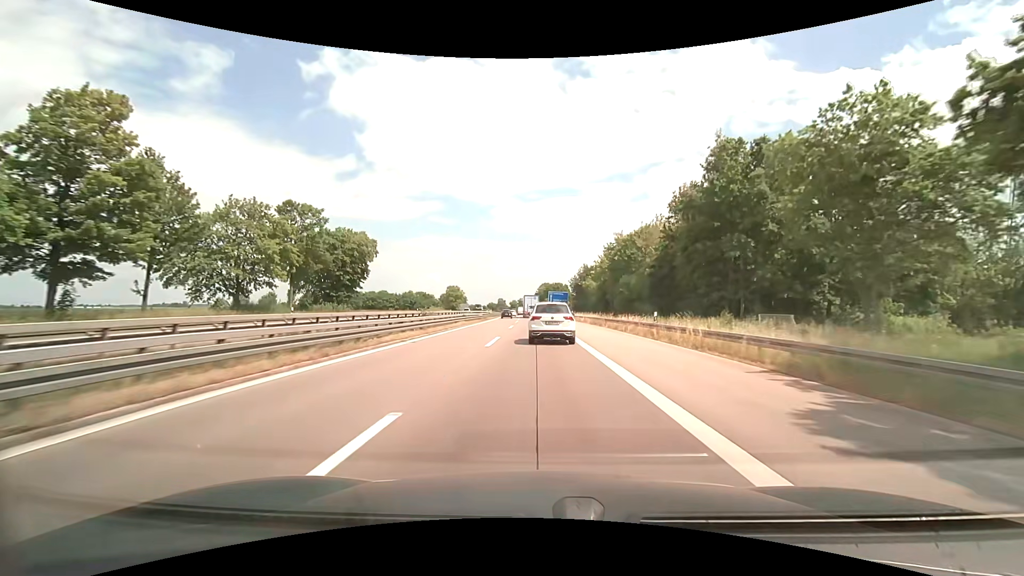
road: motorway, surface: asphalt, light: Day
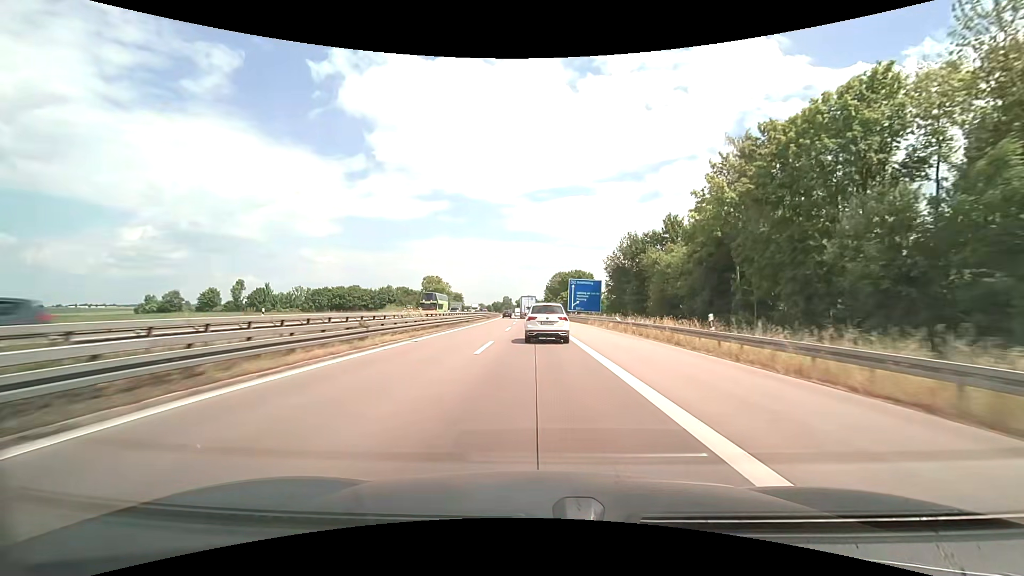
(-0.6, +57.2) m; -1°
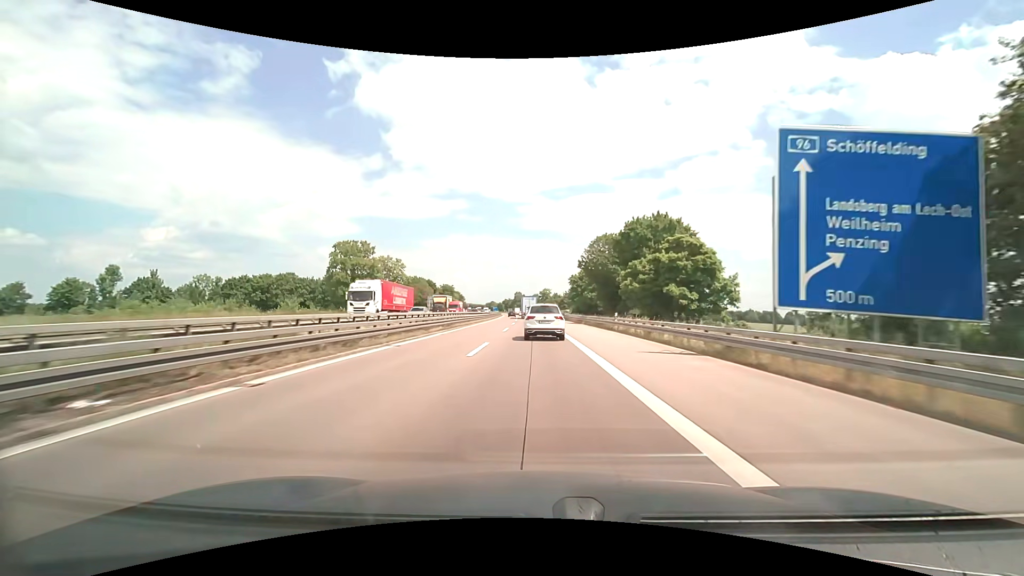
(-1.2, +73.6) m; -2°
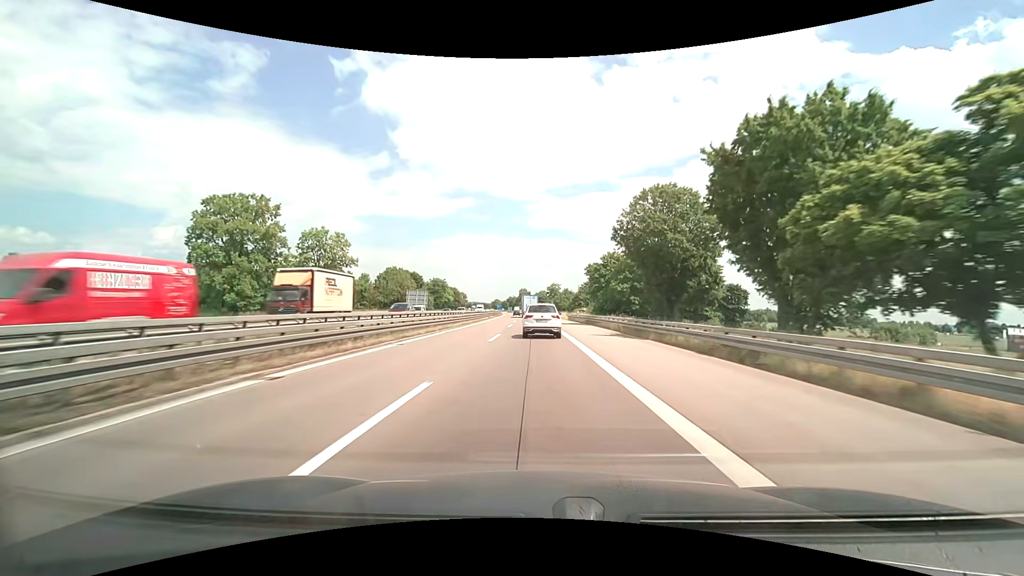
(-0.3, +30.0) m; -1°
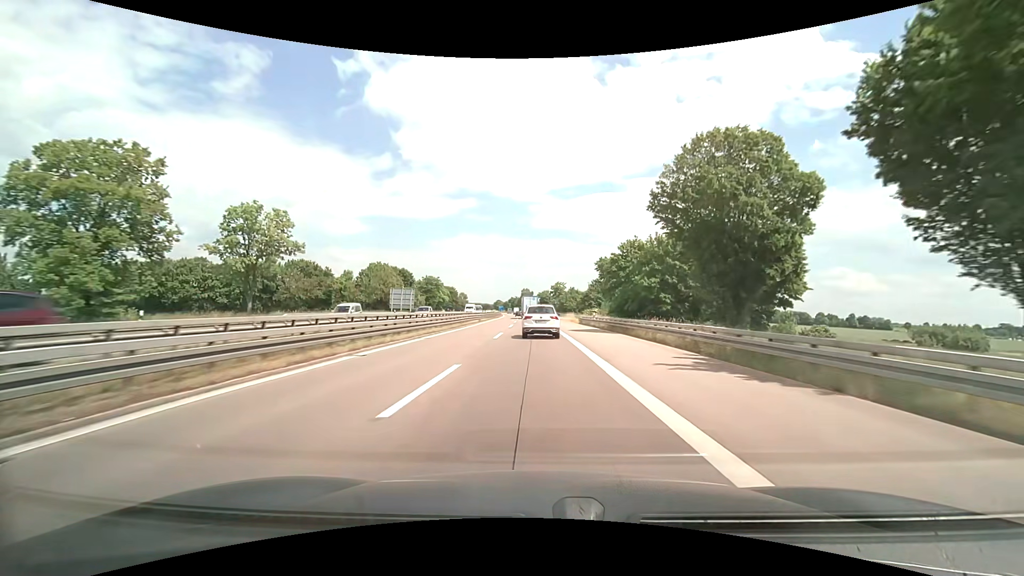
(0.0, +15.1) m; 0°
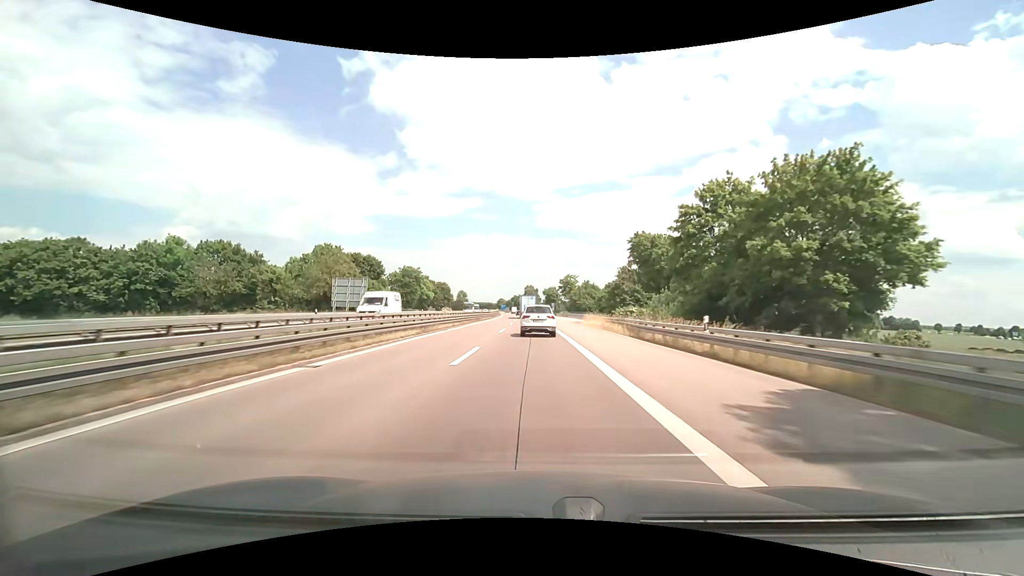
(-0.2, +30.5) m; 0°
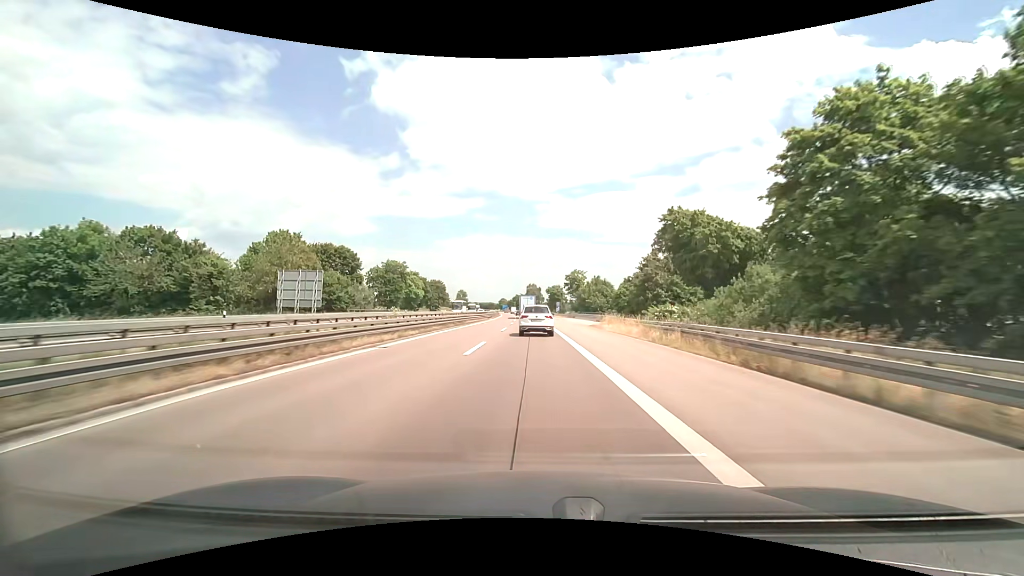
(-0.1, +15.4) m; 0°
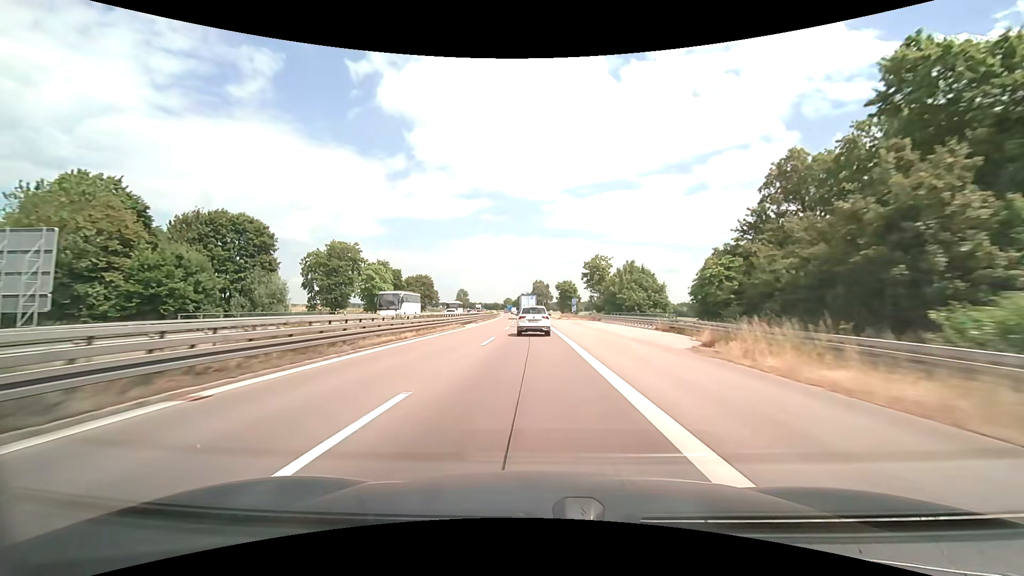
(-0.2, +31.3) m; -1°
(0, +10) (0, +20) (0, +30) (-1, +40) (-1, +50) (-1, +60) (-1, +70) (-2, +80) (-2, +90) (-3, +100) m
